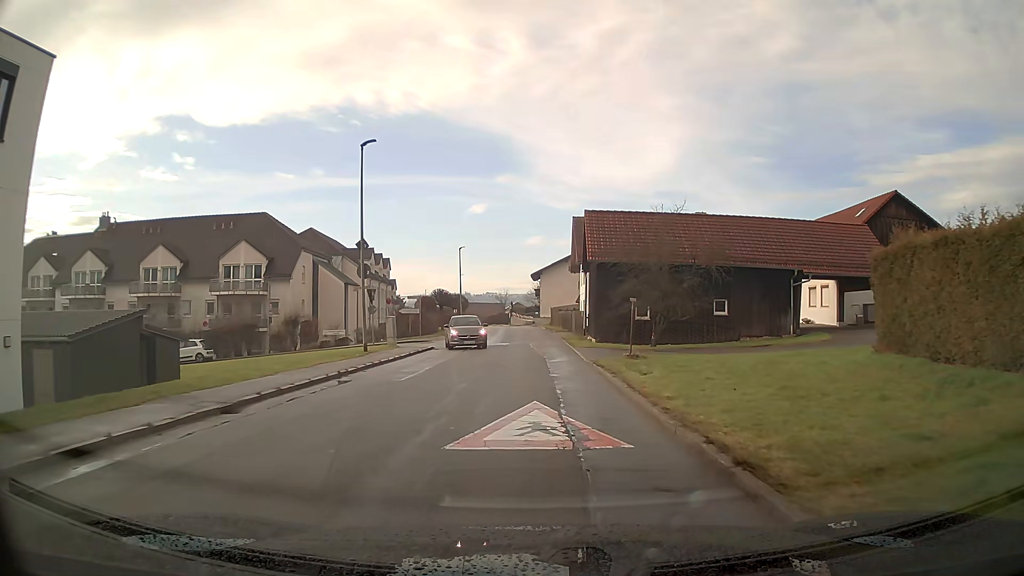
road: tertiary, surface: asphalt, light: Day
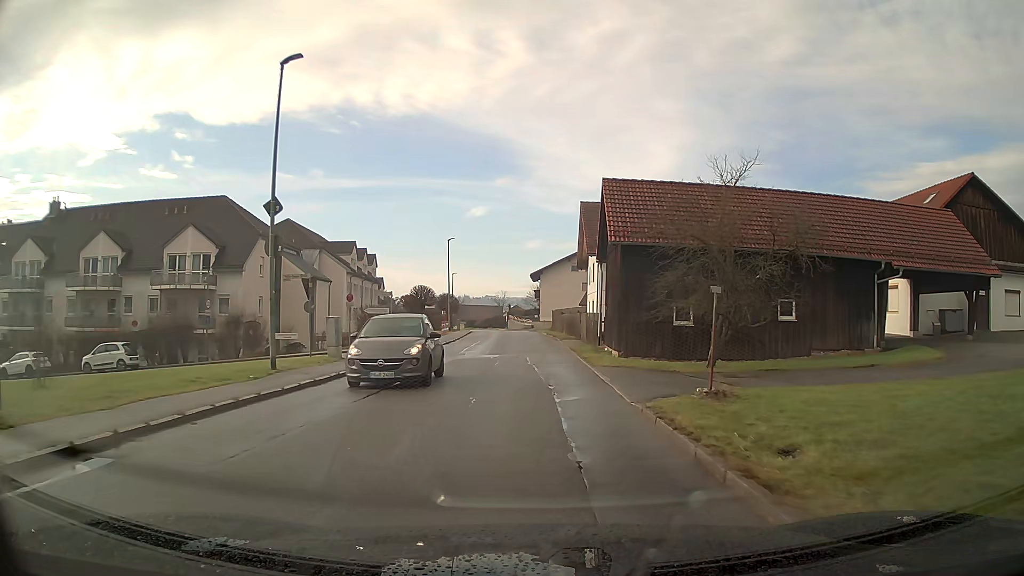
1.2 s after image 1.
(0.0, +9.3) m; 0°
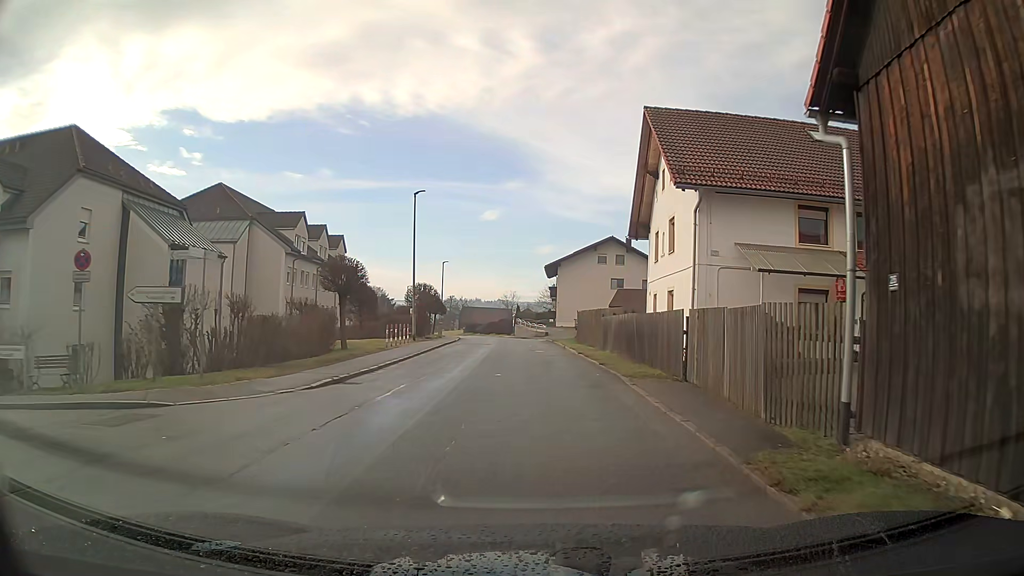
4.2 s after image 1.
(-0.3, +23.0) m; -2°
(0, +10) (0, +20) (0, +30) (0, +40) (0, +50) (-1, +60) (-2, +70) (-4, +80) (-7, +89) (-10, +99) m
